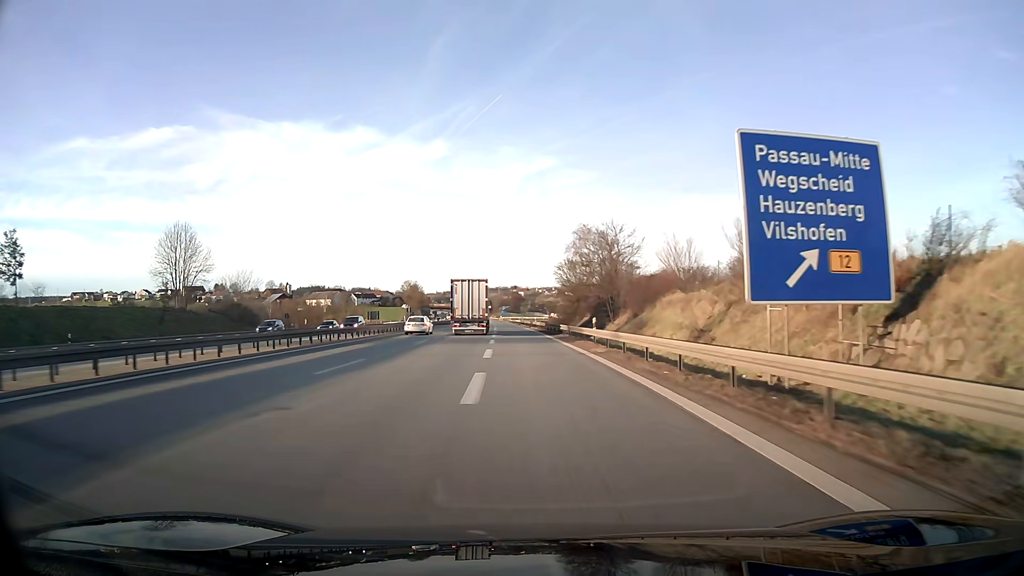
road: motorway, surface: asphalt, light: Day
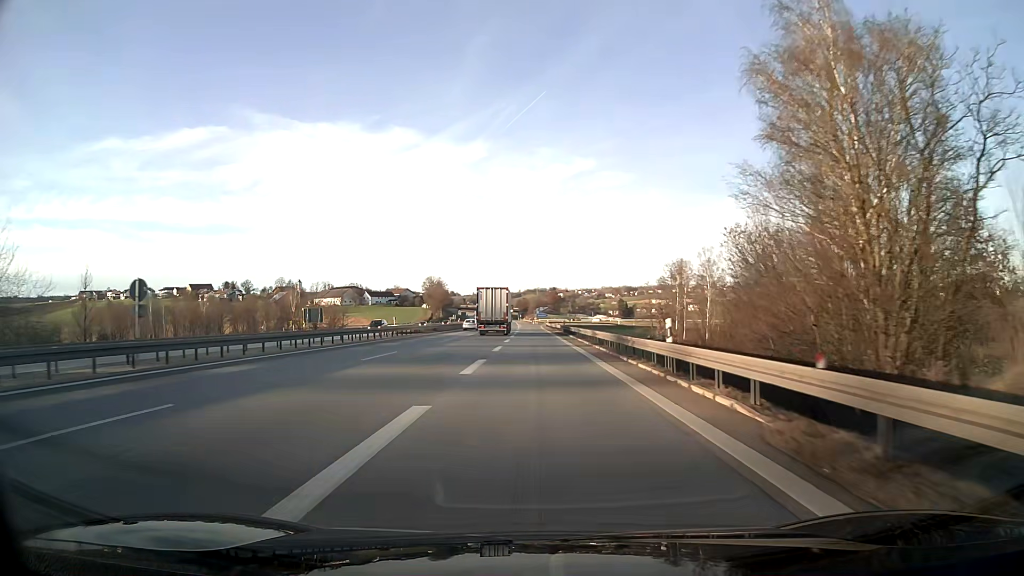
(-2.0, +66.3) m; -3°
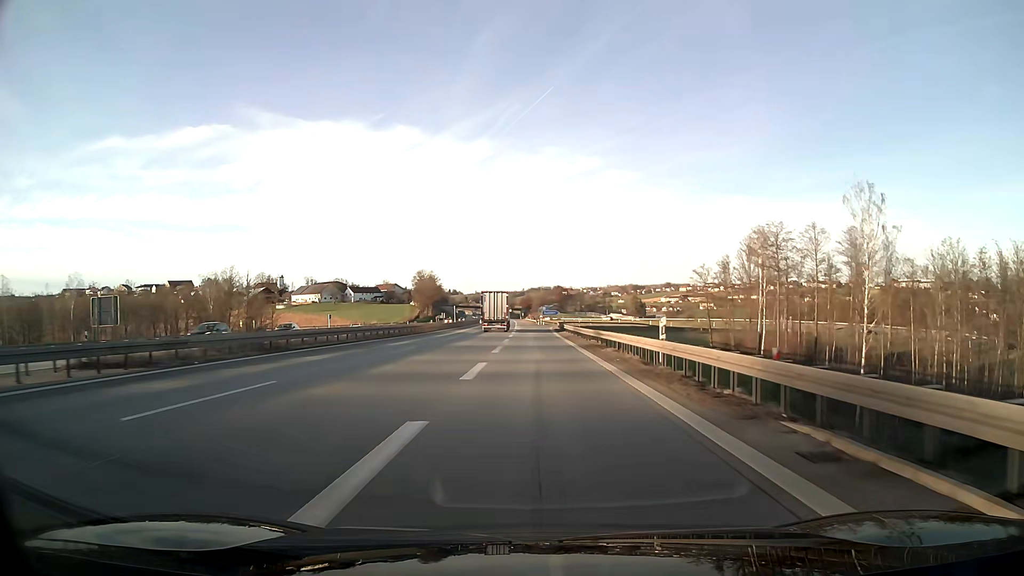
(-0.2, +49.7) m; 0°
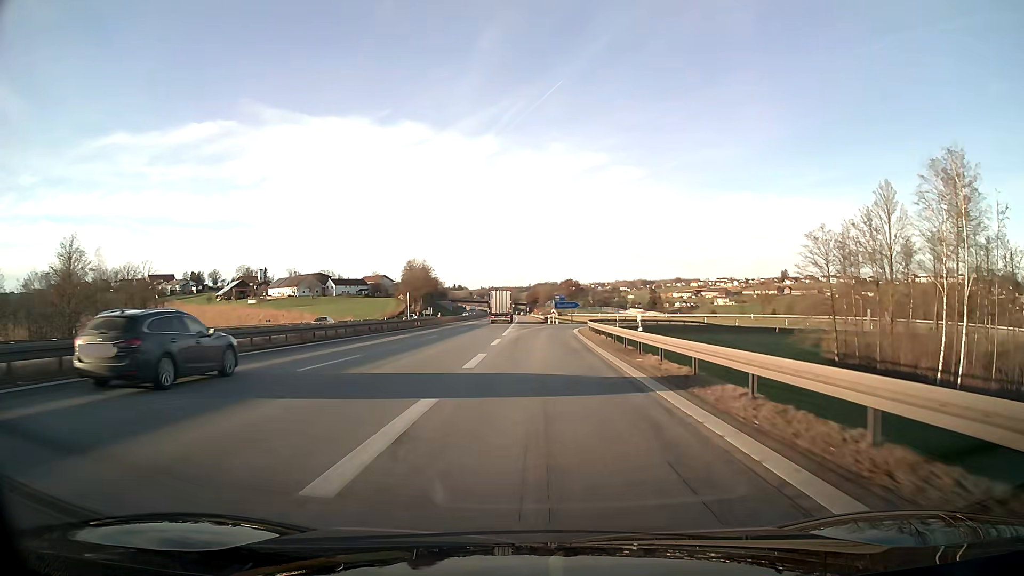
(-0.2, +46.0) m; -1°
(0, +10) (0, +20) (0, +30) (0, +40) (+1, +50) (+3, +60) (+5, +69) (+9, +79) (+14, +87) (+21, +95) m
